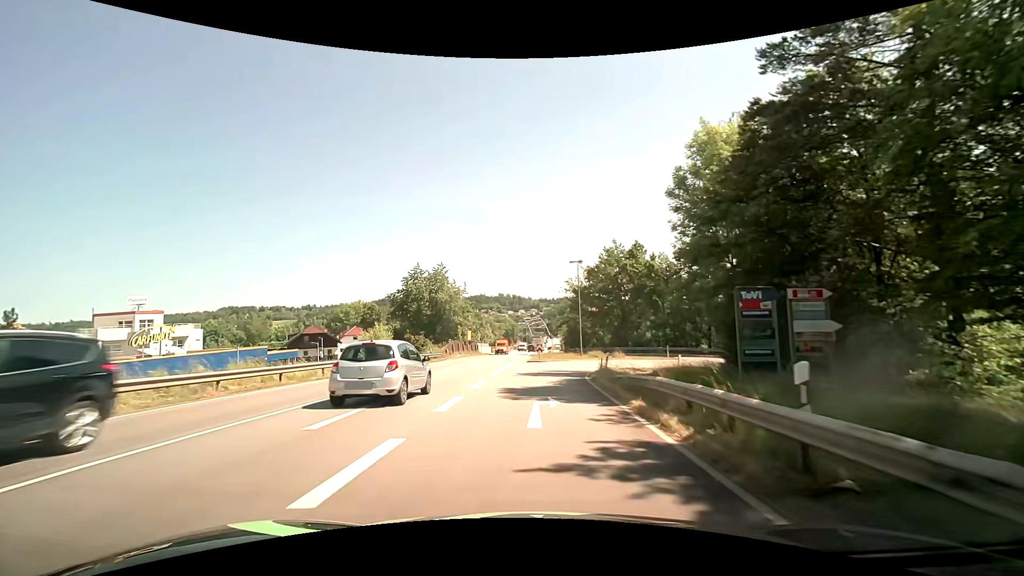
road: primary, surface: asphalt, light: Day
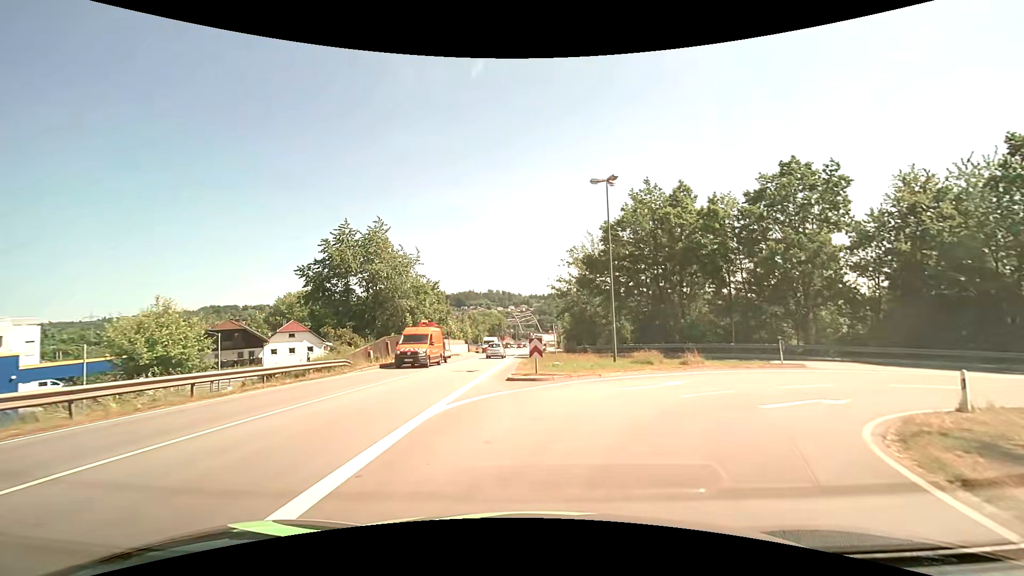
(+0.2, +24.8) m; +1°
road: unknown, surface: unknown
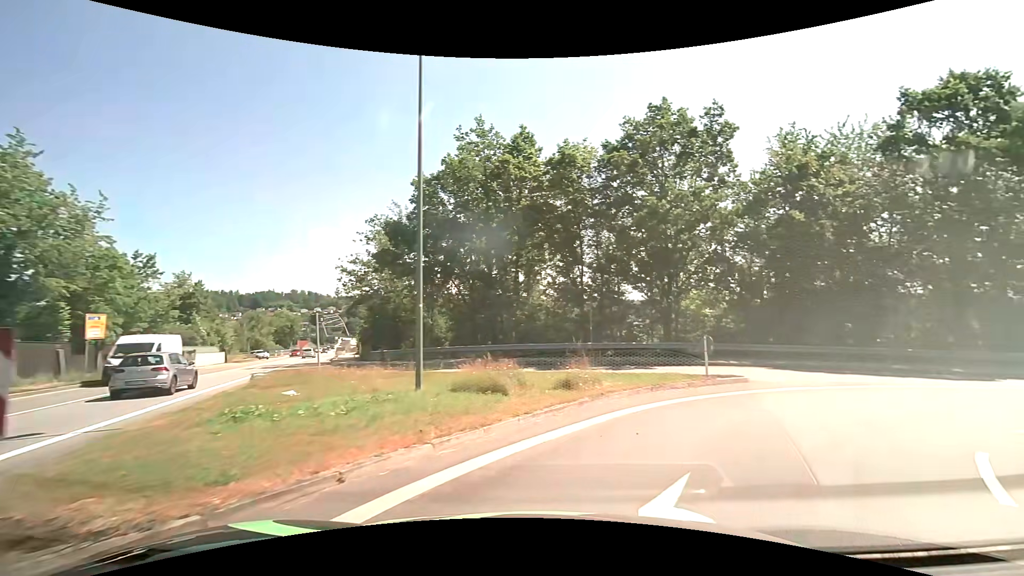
(+1.7, +14.5) m; +21°
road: primary_link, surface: asphalt
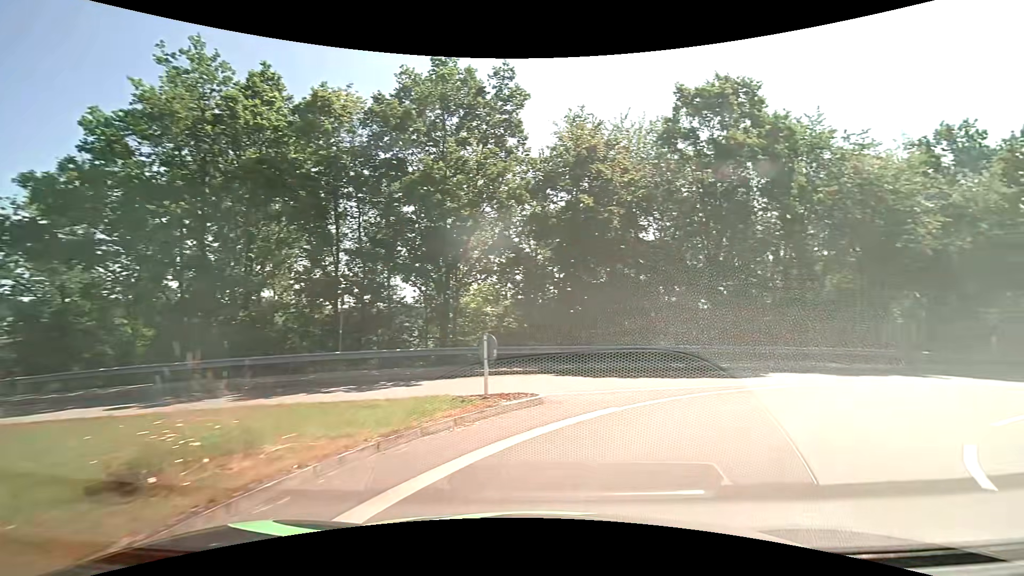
(+1.2, +6.5) m; +23°
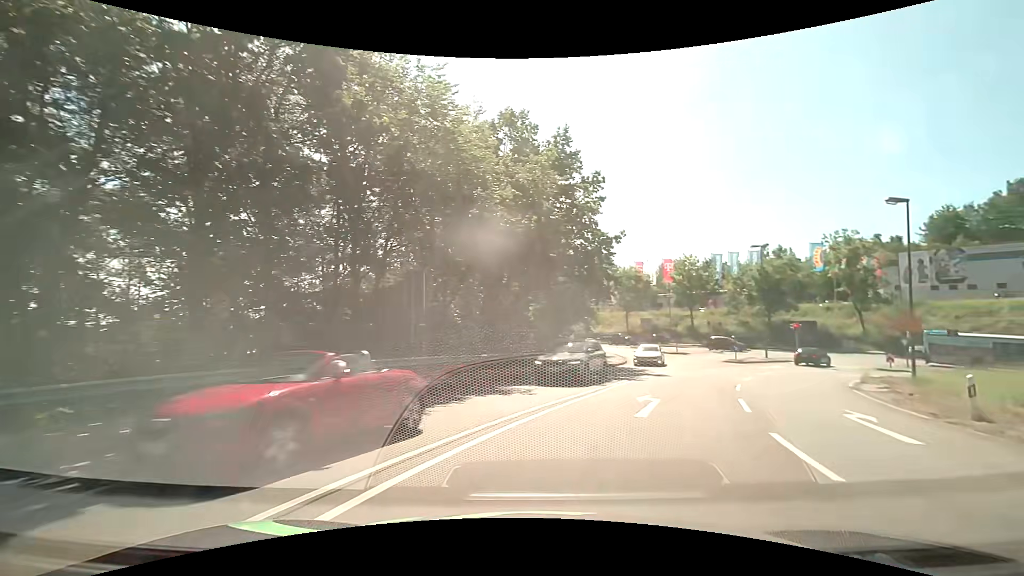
(+5.8, +12.5) m; +47°
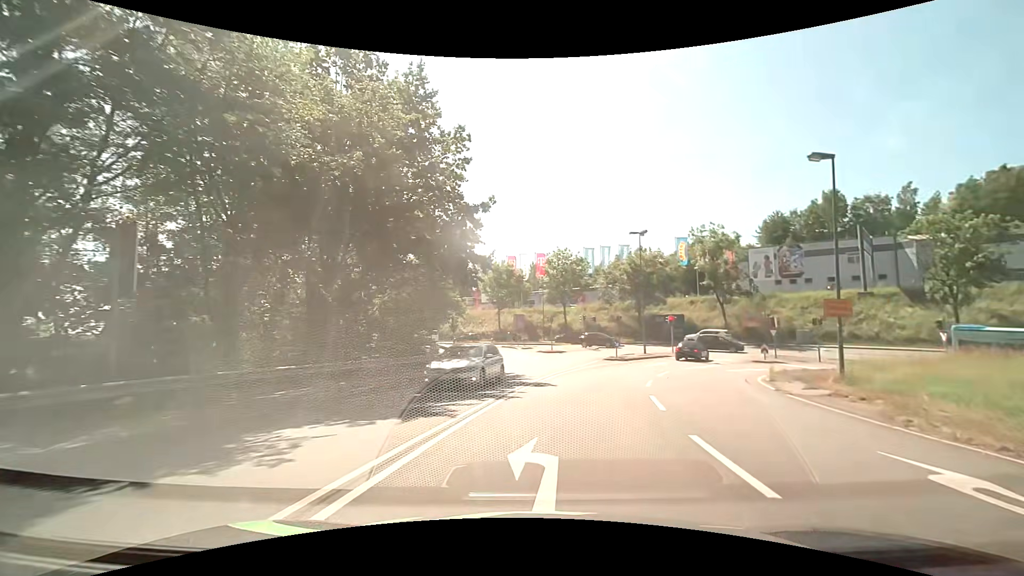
(+0.9, +7.4) m; +14°
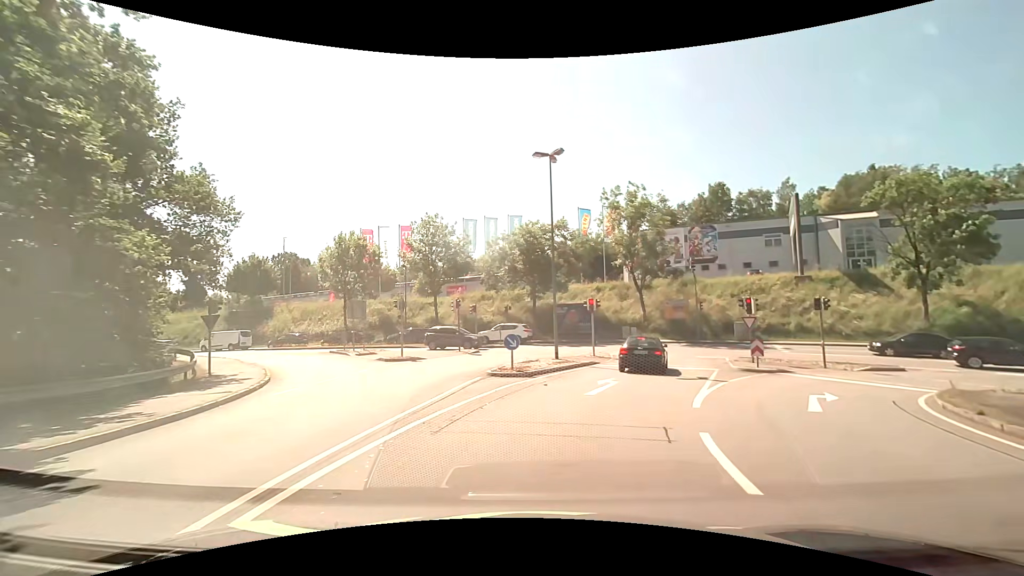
(+2.1, +18.4) m; +14°
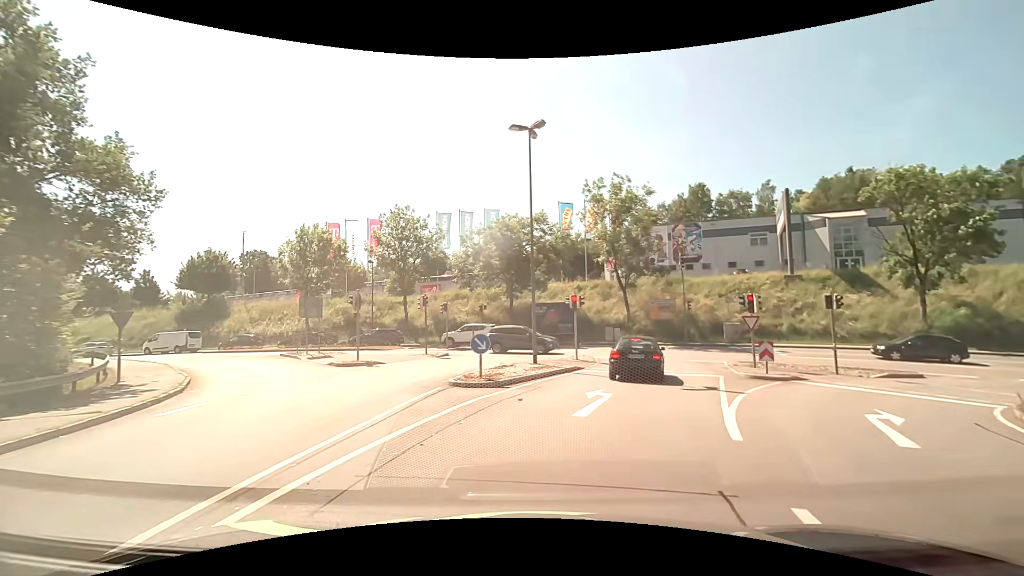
(0.0, +3.3) m; +2°
(+1, +10) (+3, +20) (+5, +29) (+1, +38) (-8, +42) (-17, +45) (-27, +46) (-37, +48) (-47, +49) (-57, +51) m
